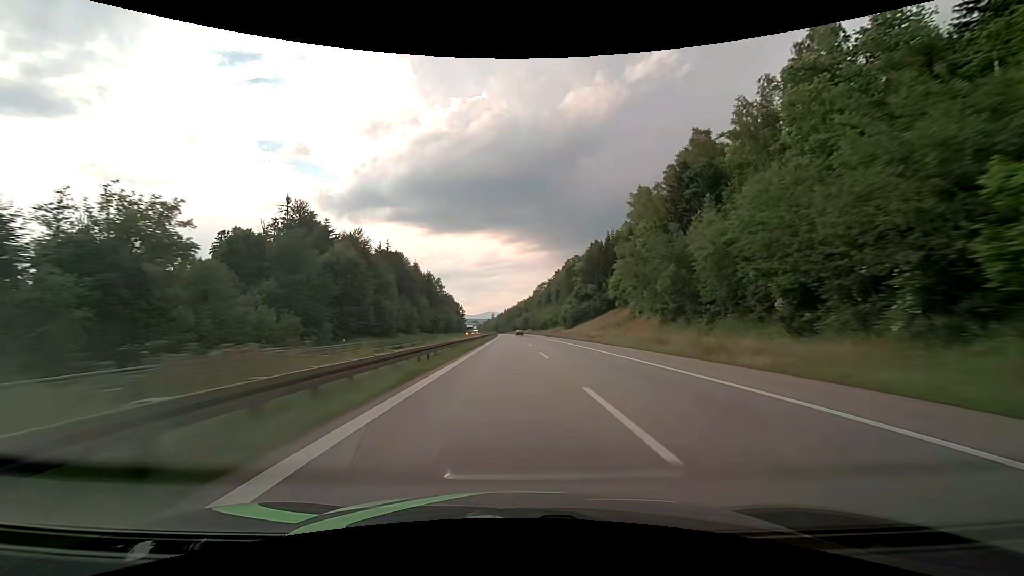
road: motorway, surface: asphalt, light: Day
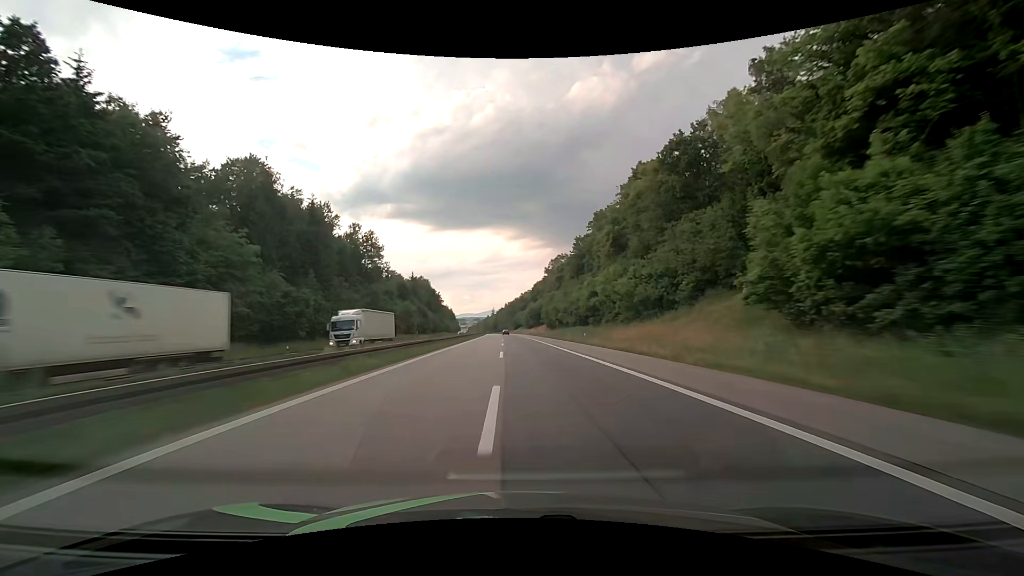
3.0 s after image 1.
(-0.1, +107.6) m; 0°
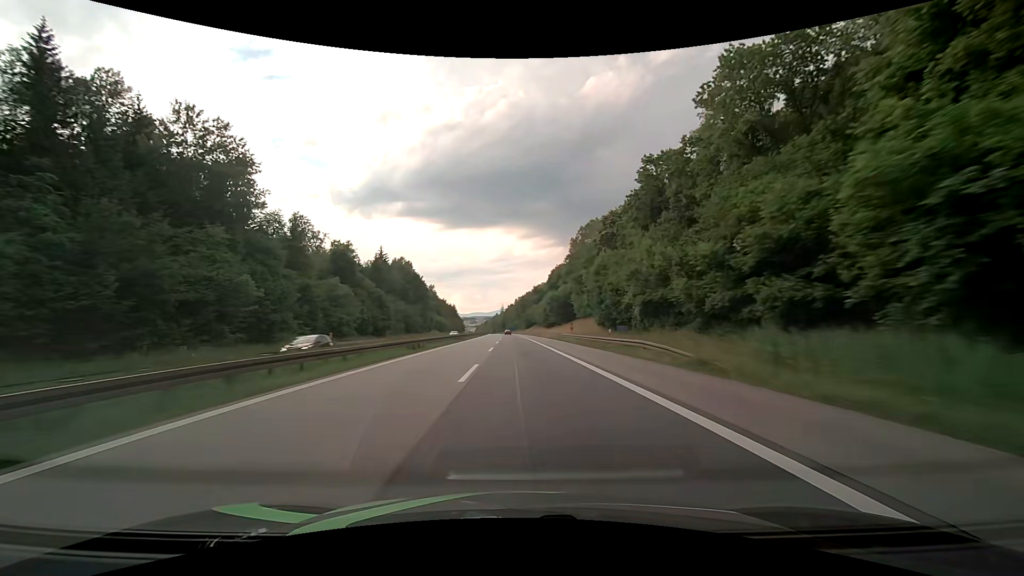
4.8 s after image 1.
(-0.9, +64.6) m; -1°
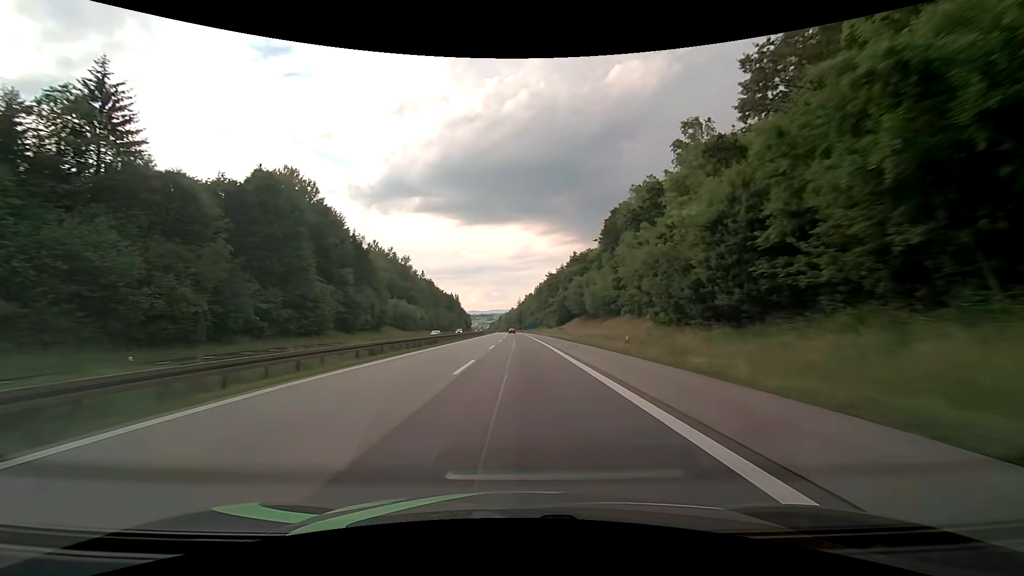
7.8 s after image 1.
(-2.0, +106.1) m; -2°
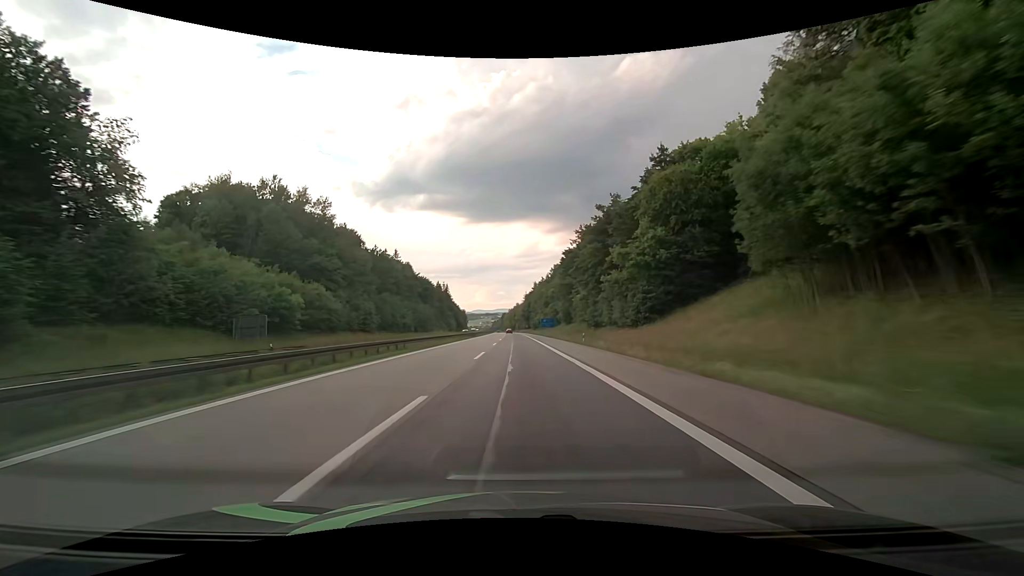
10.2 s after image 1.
(-0.4, +83.0) m; -1°
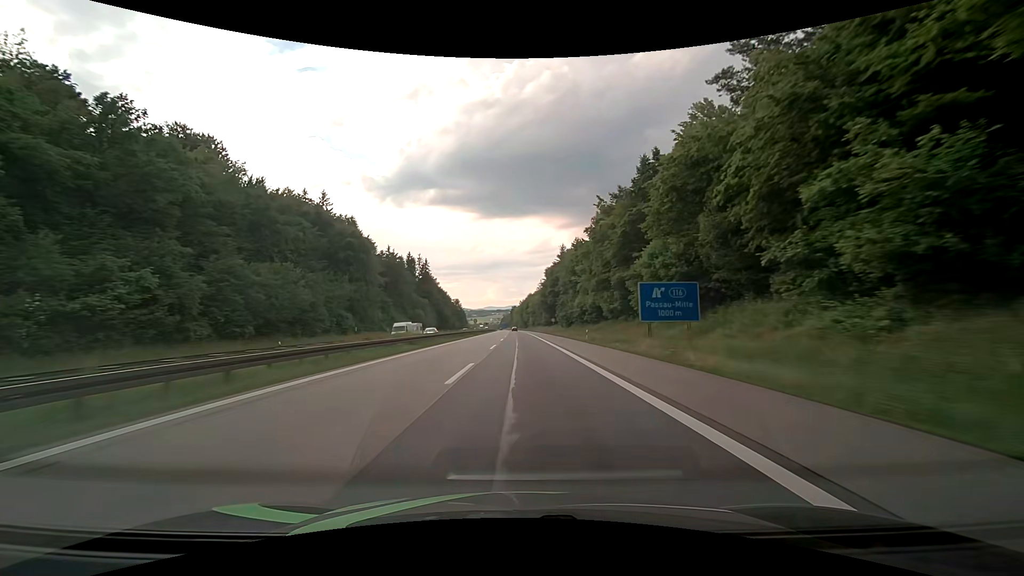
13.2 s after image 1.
(-1.1, +99.4) m; -1°
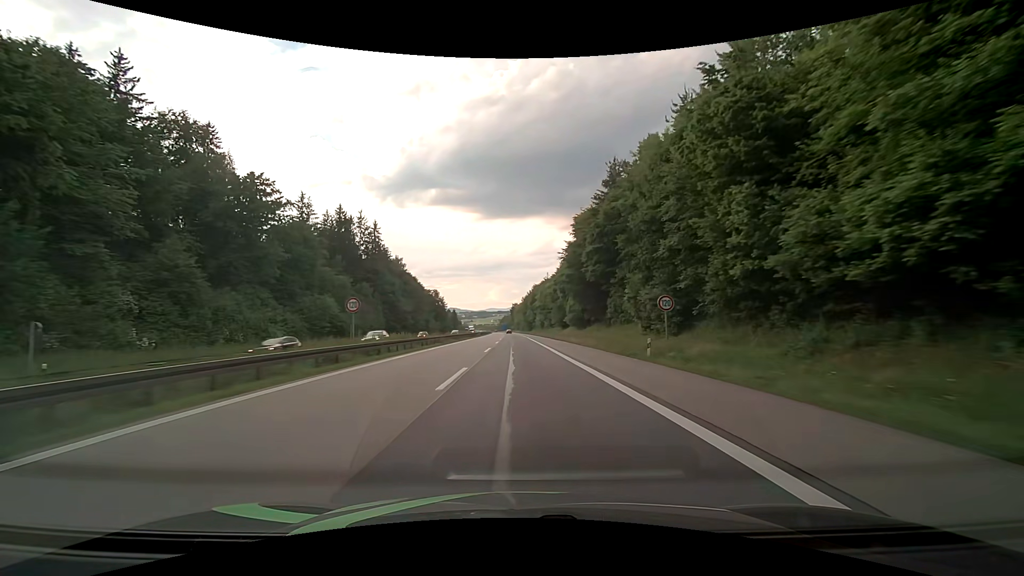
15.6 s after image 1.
(-0.4, +72.4) m; 0°
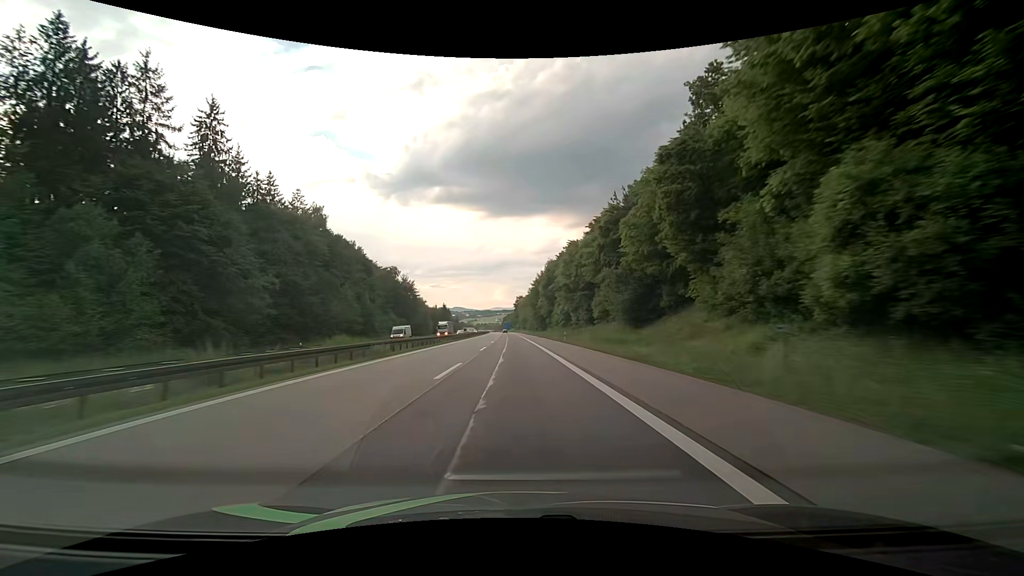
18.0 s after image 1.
(-0.4, +69.1) m; -1°
(0, +10) (0, +20) (0, +30) (0, +40) (0, +50) (0, +60) (-1, +70) (-1, +80) (-1, +90) (-1, +100) m
